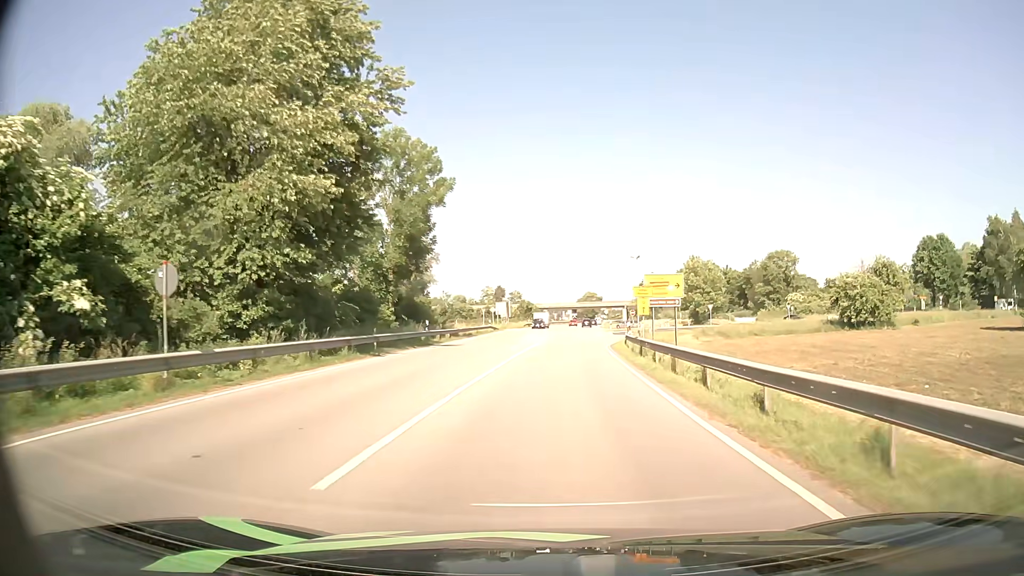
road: primary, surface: asphalt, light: Day
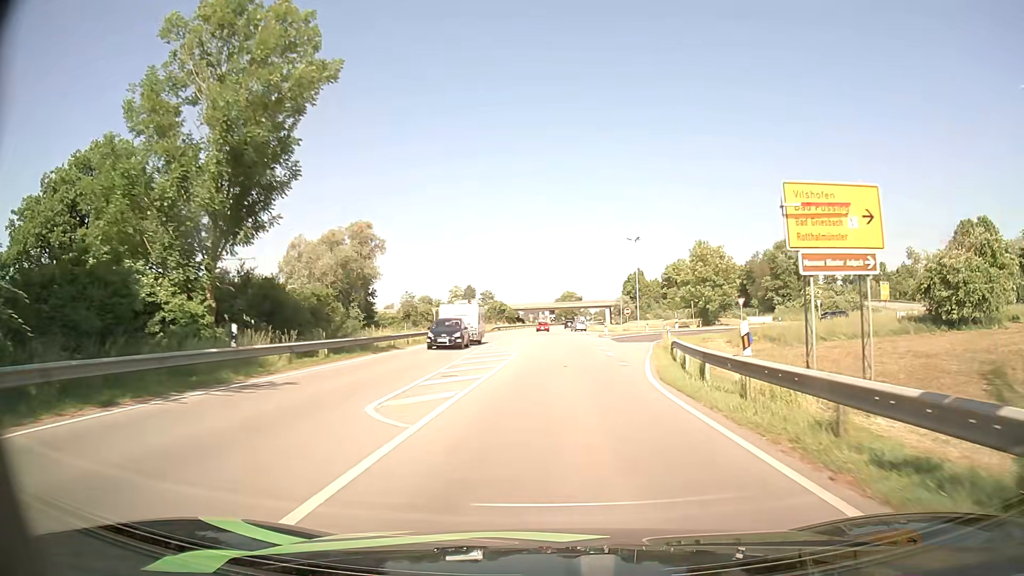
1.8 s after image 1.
(+0.3, +22.9) m; +2°
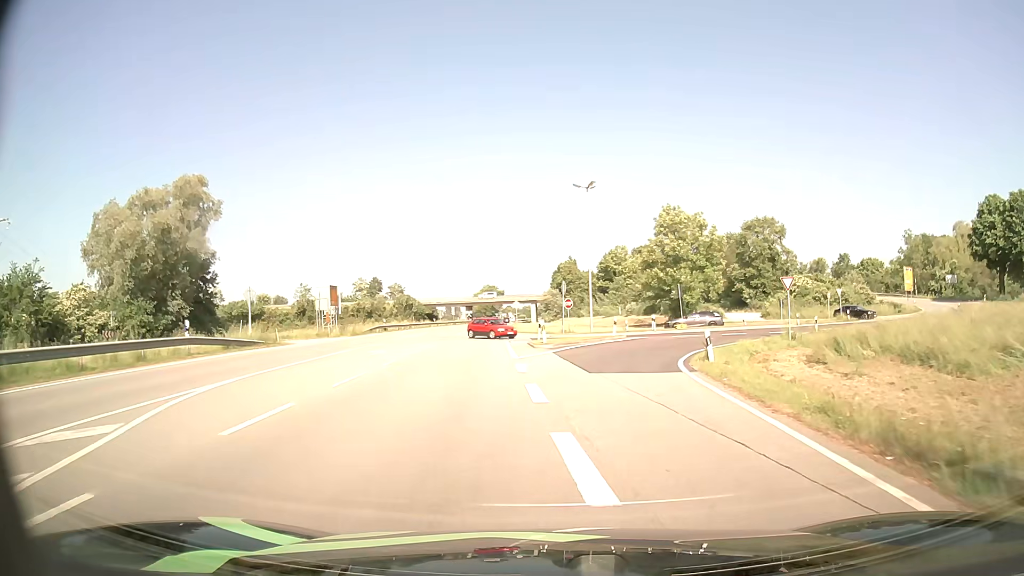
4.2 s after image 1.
(+1.6, +28.7) m; +6°
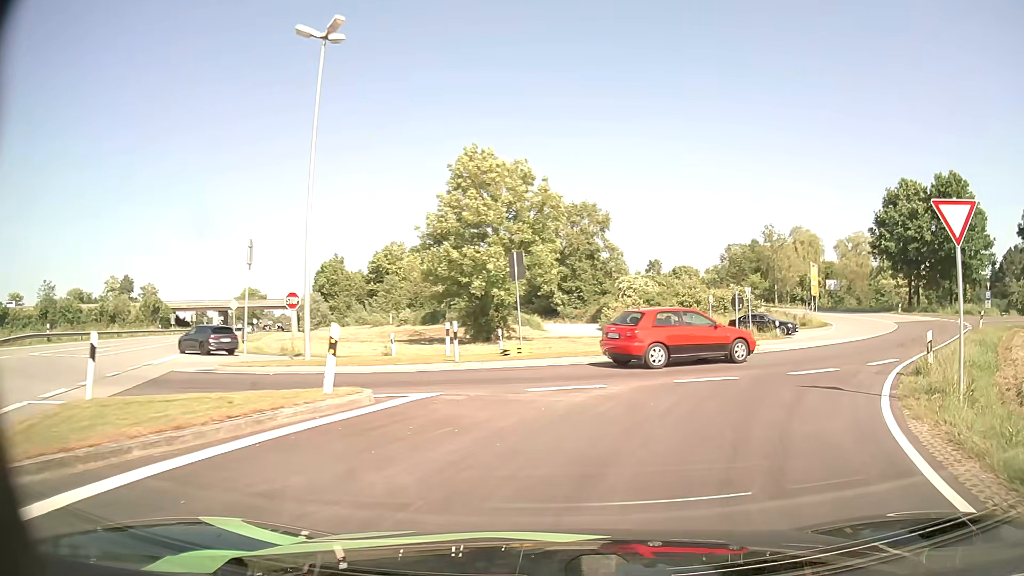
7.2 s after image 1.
(+2.8, +26.1) m; +18°
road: primary_link
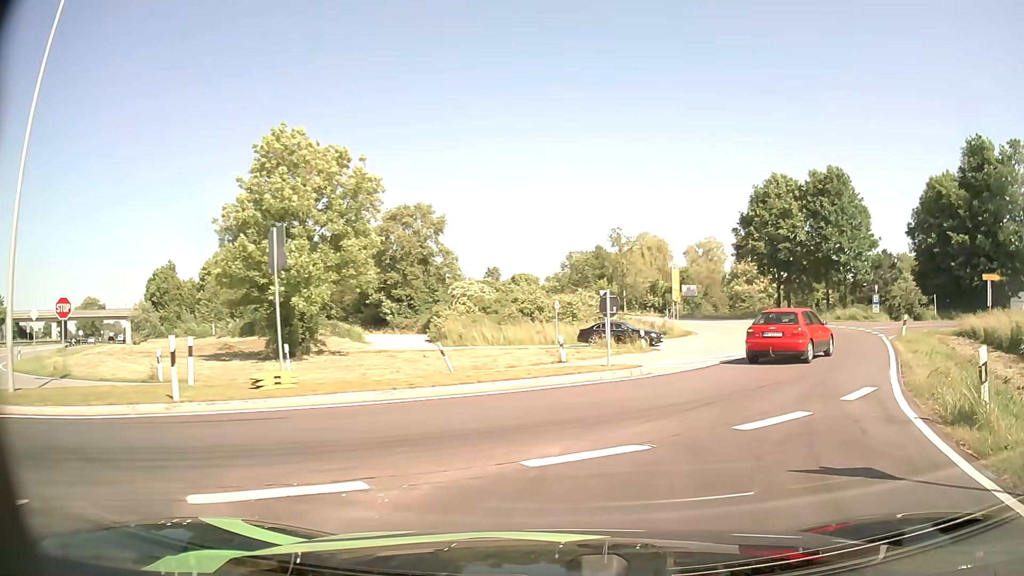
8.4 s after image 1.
(+0.8, +6.8) m; +14°
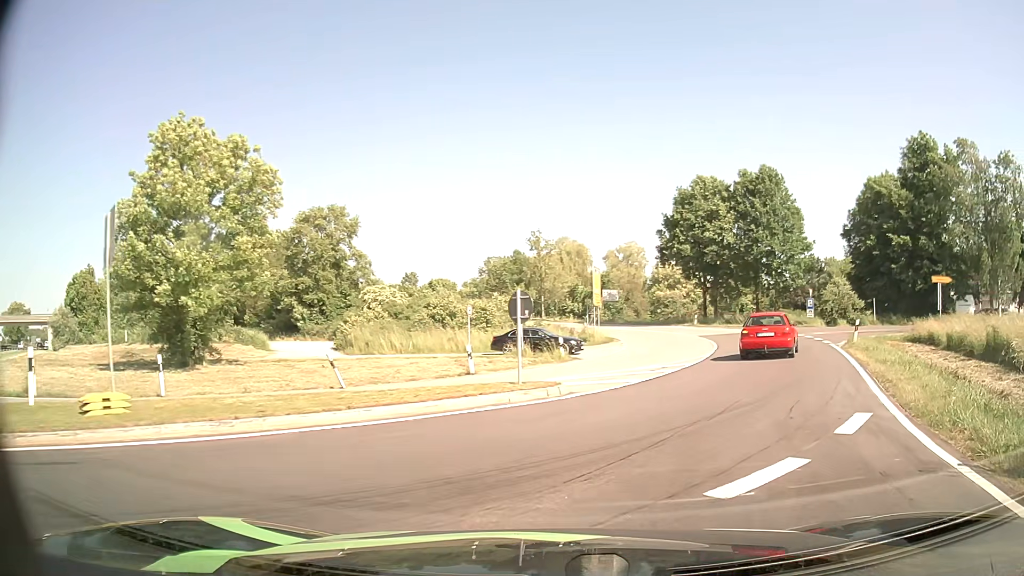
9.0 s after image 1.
(+0.2, +2.9) m; +7°
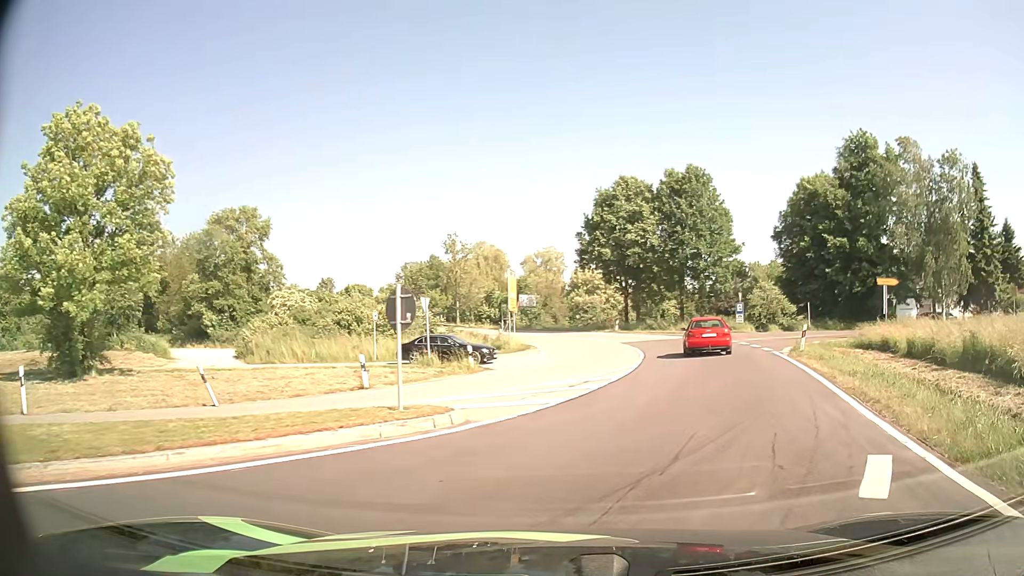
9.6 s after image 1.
(+0.2, +3.0) m; +7°
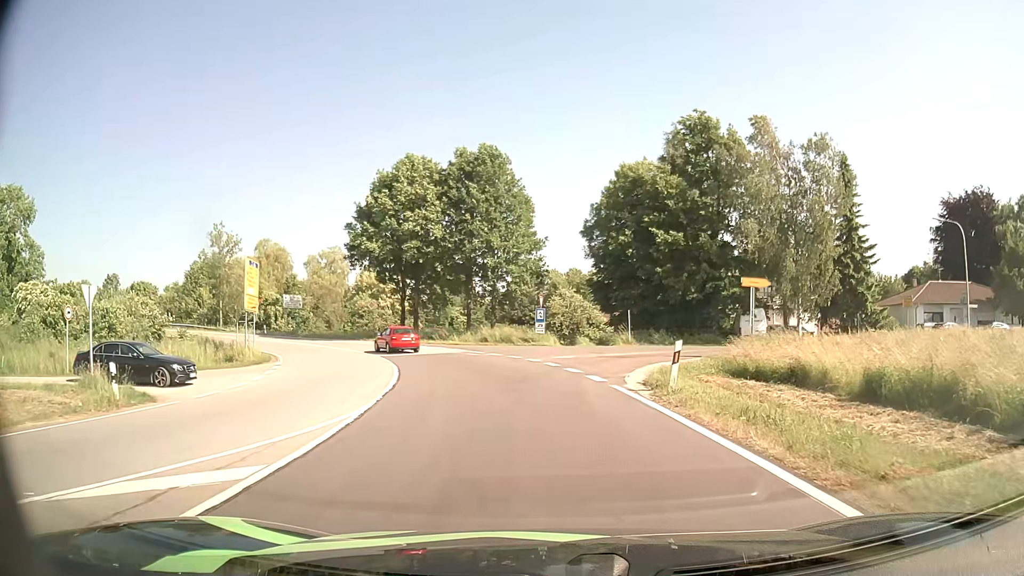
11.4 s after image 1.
(+2.0, +10.9) m; +18°
(0, +10) (-2, +20) (-4, +30) (-8, +39) (-14, +47) (-21, +54) (-29, +60) (-38, +63) (-48, +66) (-58, +68) m
